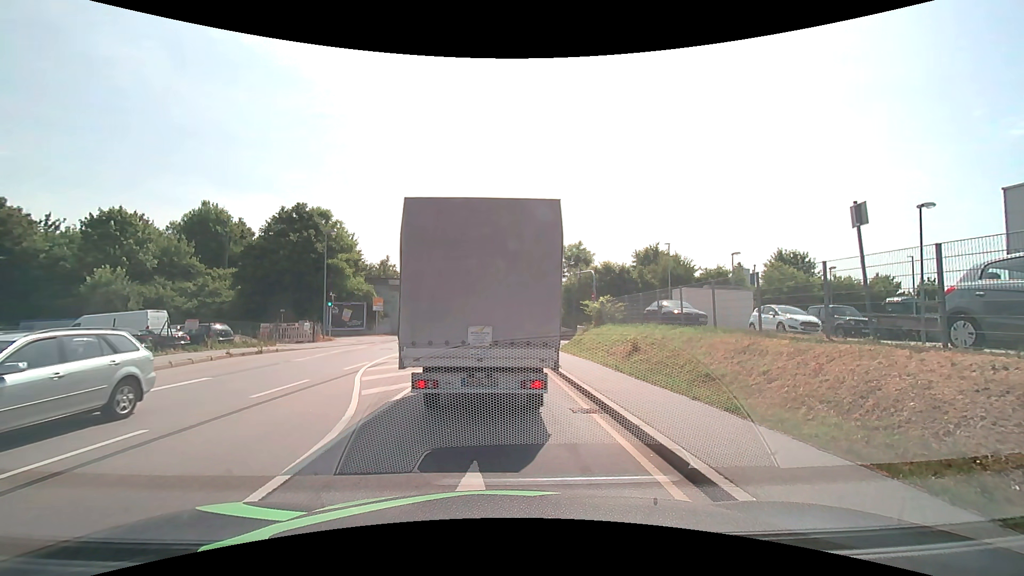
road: primary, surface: asphalt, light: Day
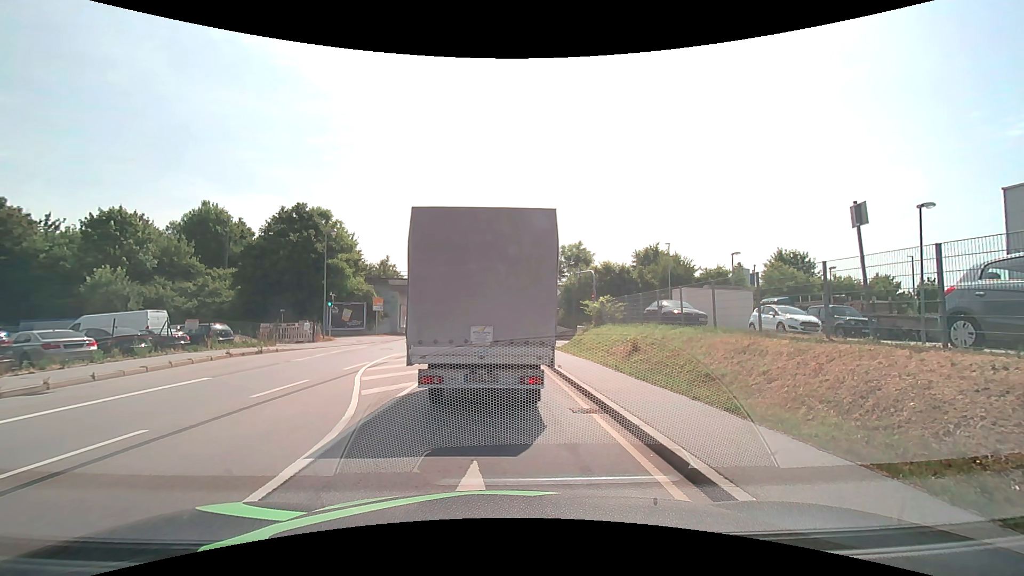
(0.0, 0.0) m; 0°
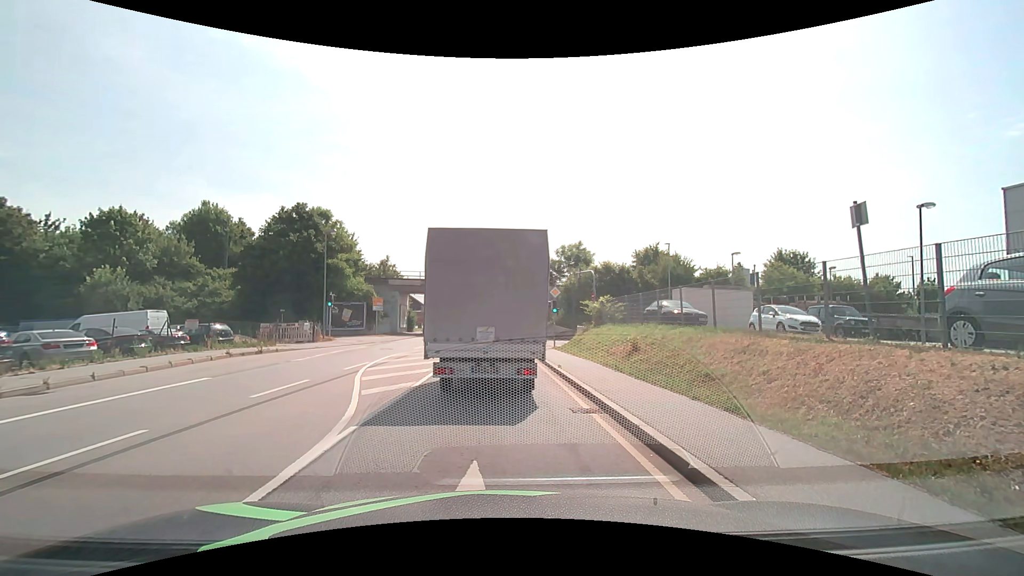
(0.0, 0.0) m; 0°
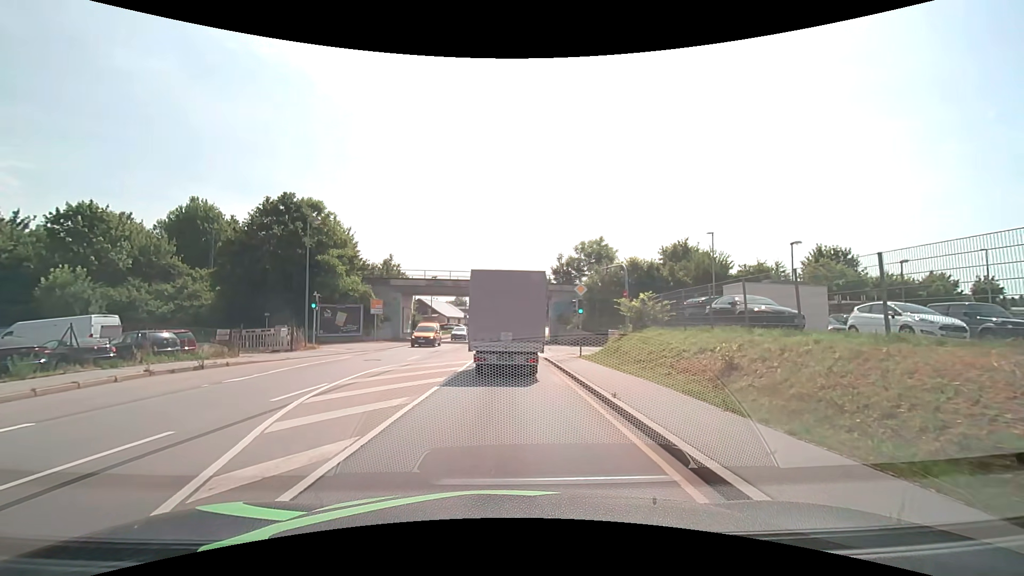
(-0.2, +6.5) m; -2°
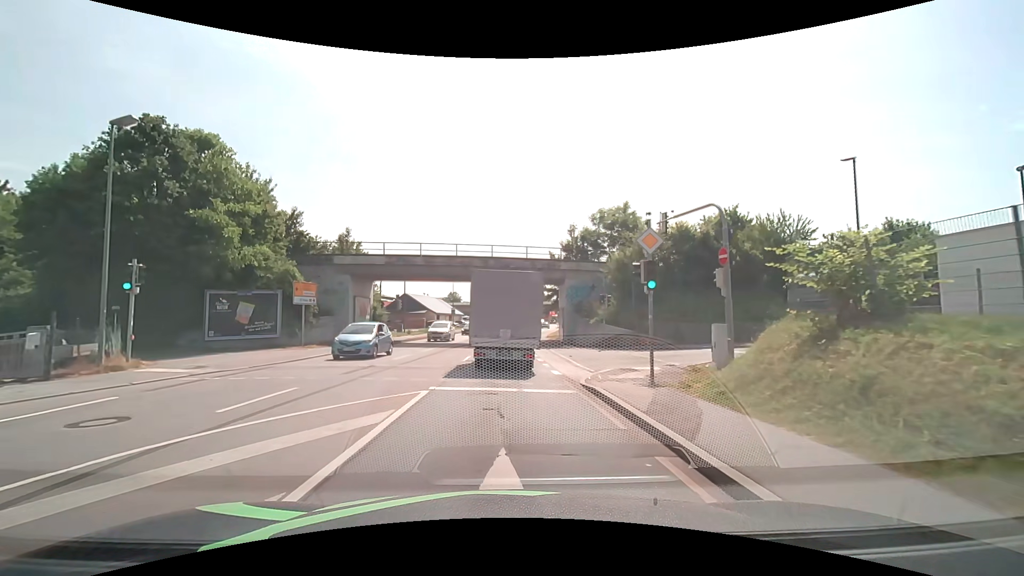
(-0.1, +15.3) m; 0°
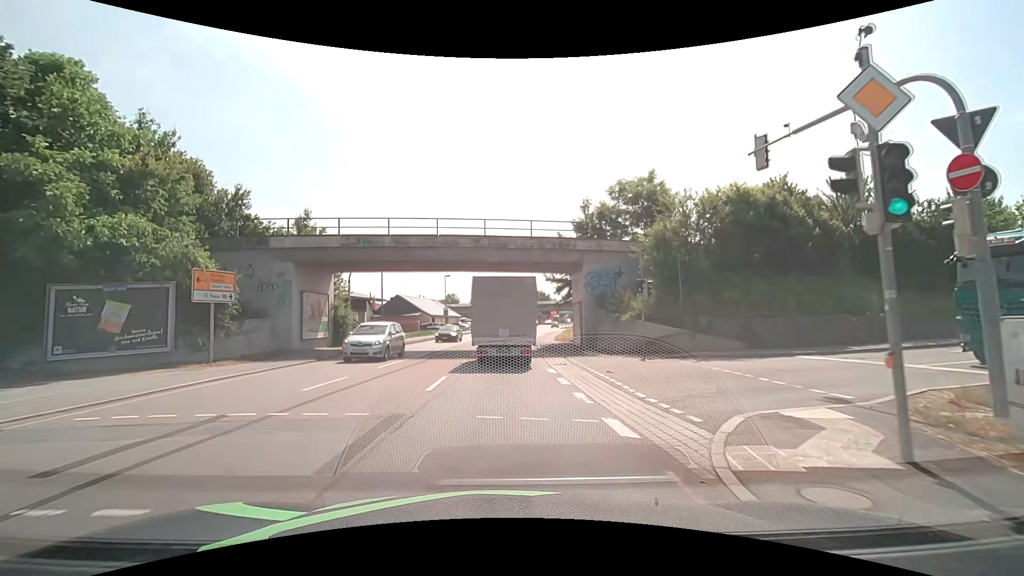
(0.0, +9.2) m; 0°
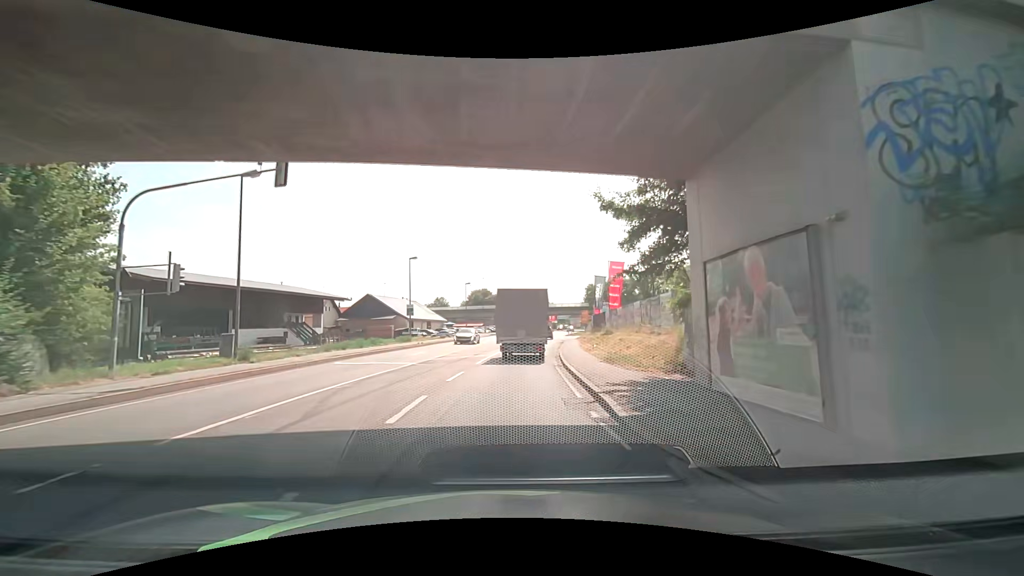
(+0.1, +22.4) m; +1°
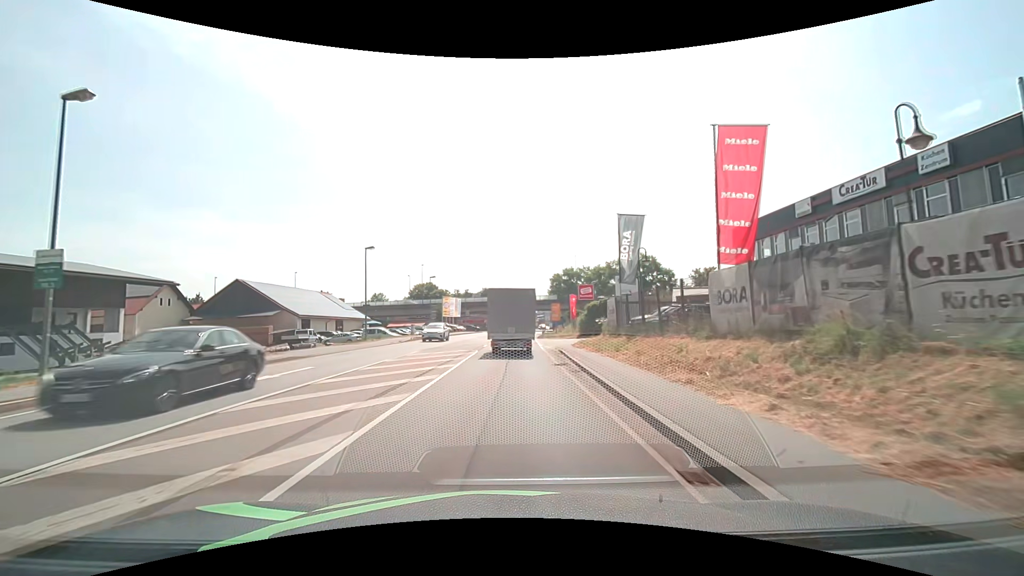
(+1.5, +33.4) m; +6°
(0, +10) (0, +20) (+1, +30) (+1, +40) (+1, +50) (+2, +60) (+3, +70) (+3, +80) (+4, +90) (+5, +100) m
